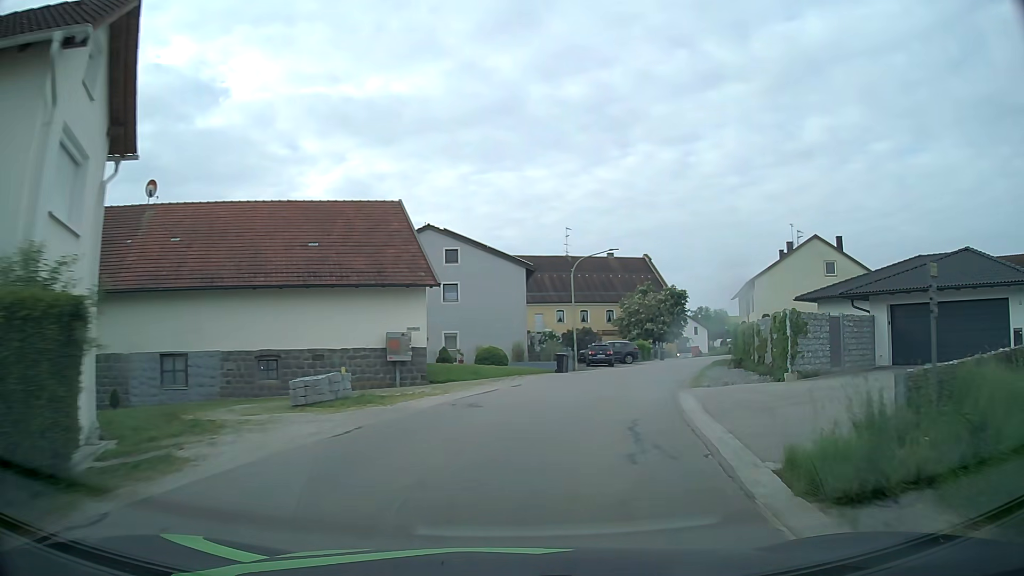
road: tertiary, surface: asphalt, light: Day
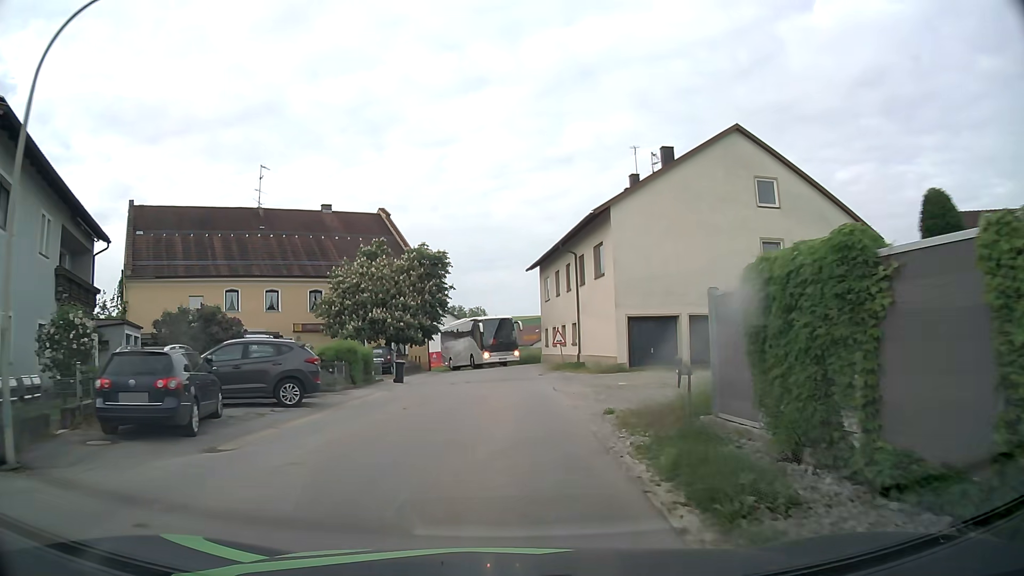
(+7.5, +32.0) m; +21°
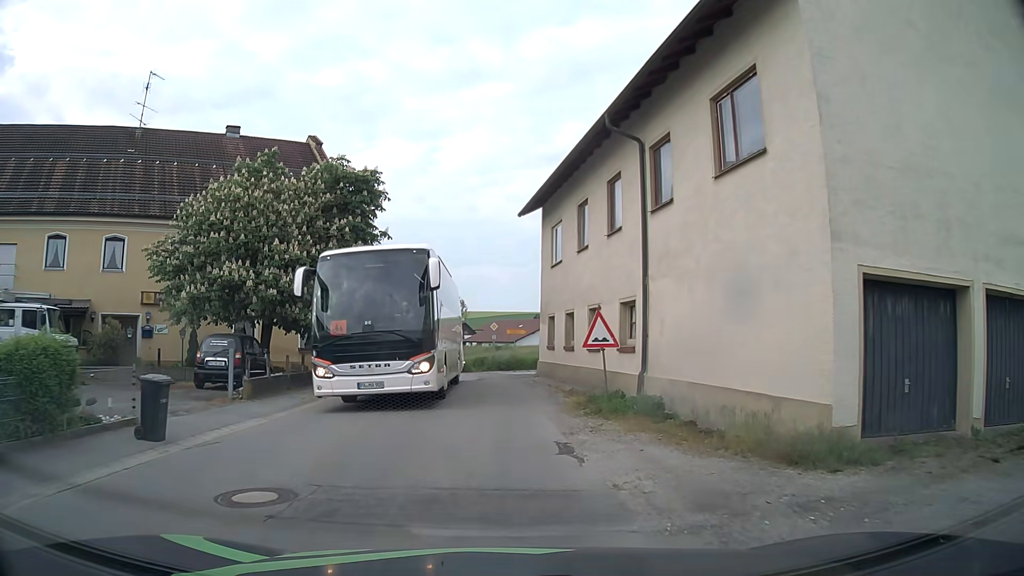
(+0.5, +18.6) m; +2°
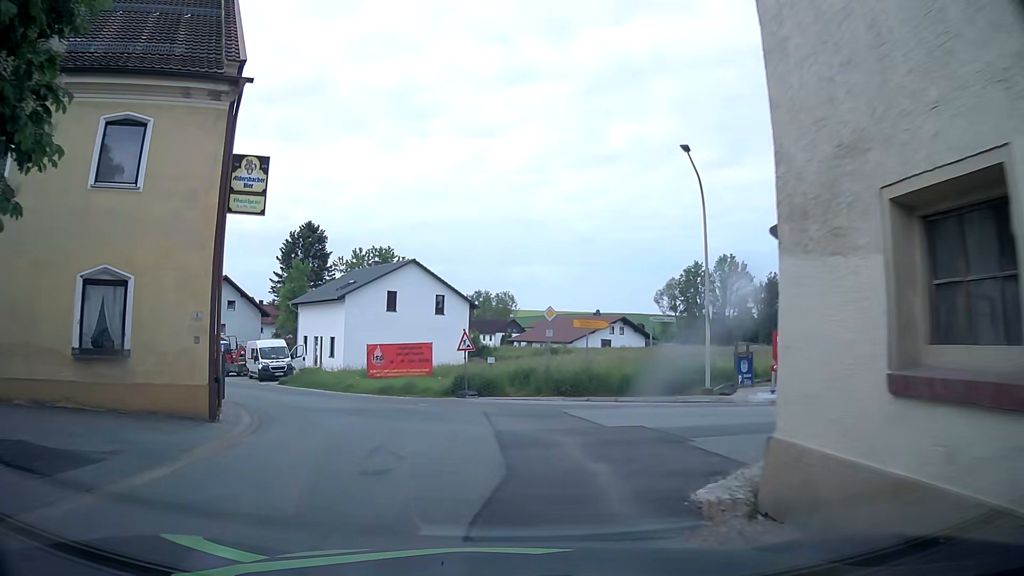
(-0.4, +20.3) m; -4°
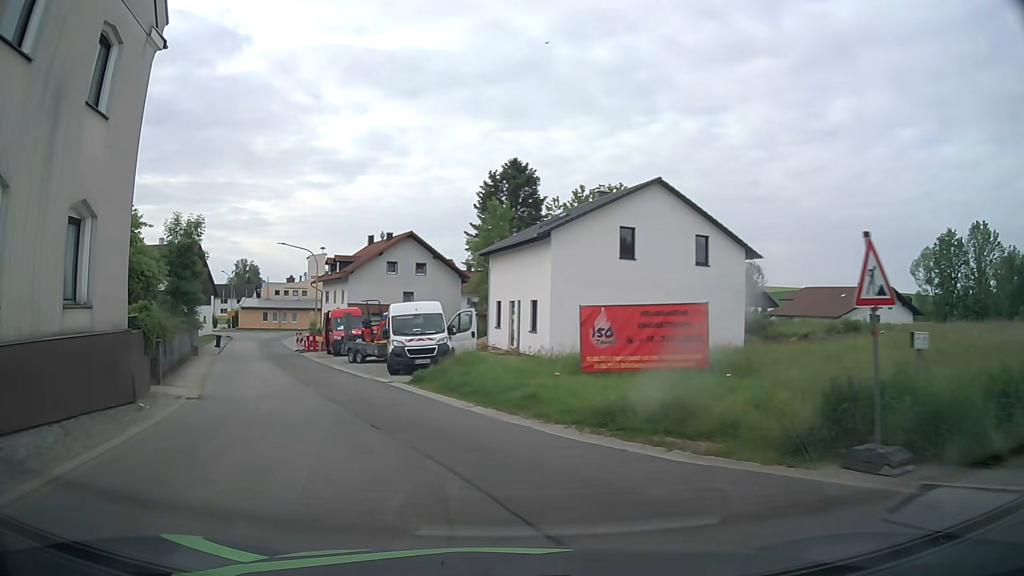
(-2.4, +17.5) m; -19°
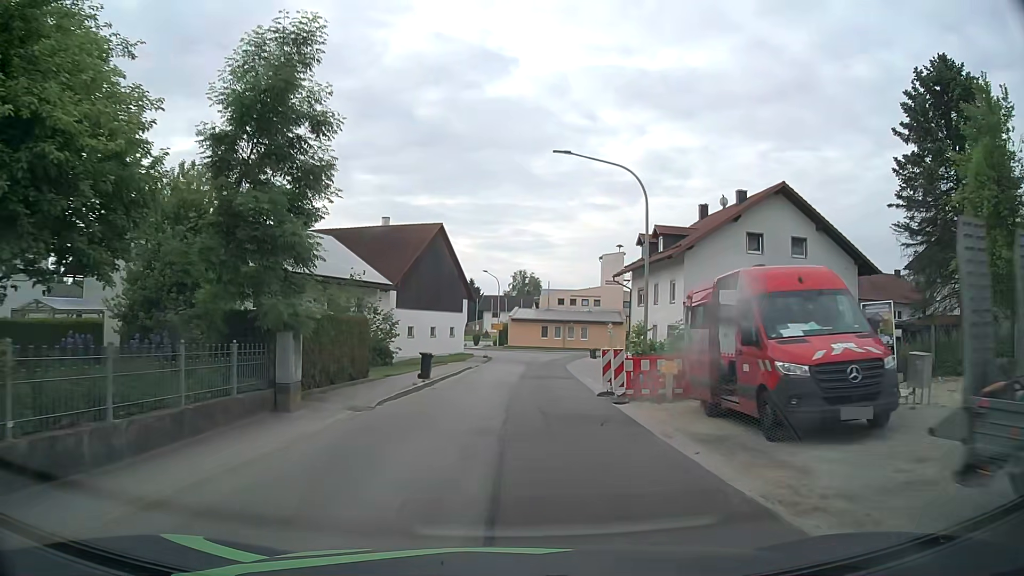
(-8.6, +26.1) m; -25°
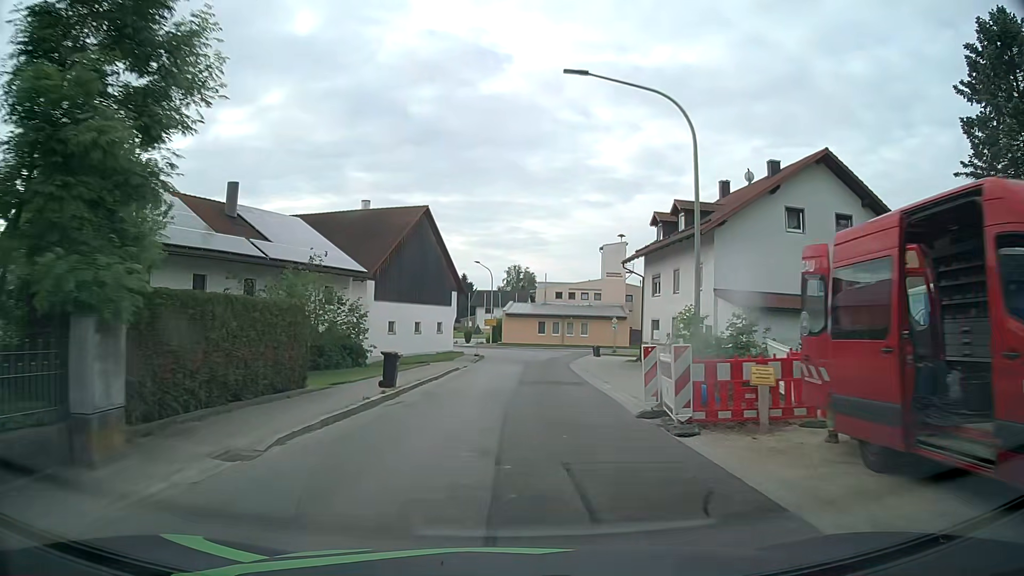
(0.0, +6.5) m; +1°
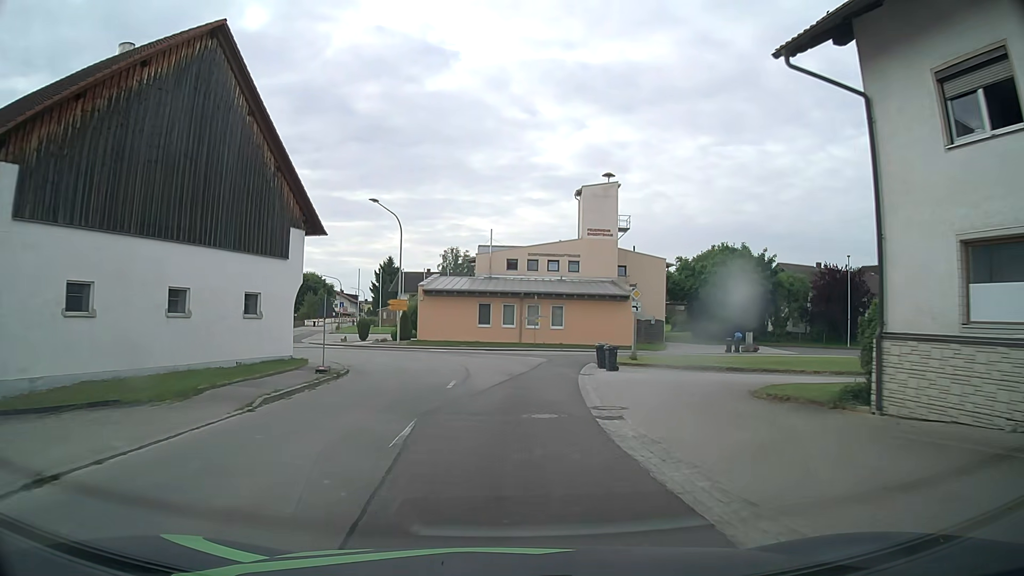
(+1.3, +32.0) m; +5°
(0, +10) (0, +20) (-1, +30) (-7, +38) (-16, +43) (-25, +44) (-35, +44) (-45, +44) (-55, +44) (-65, +44) m
